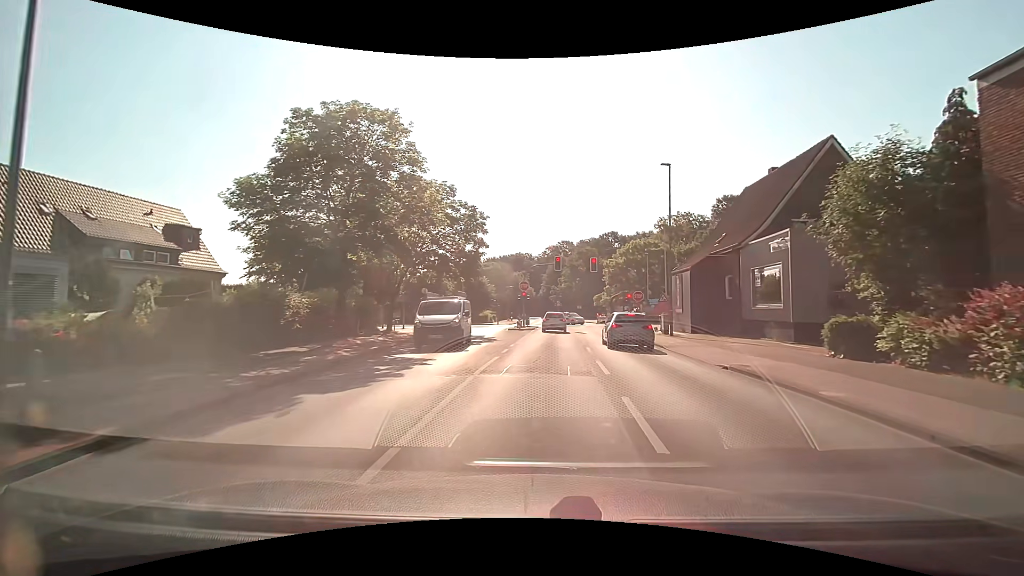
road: tertiary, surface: asphalt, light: Day
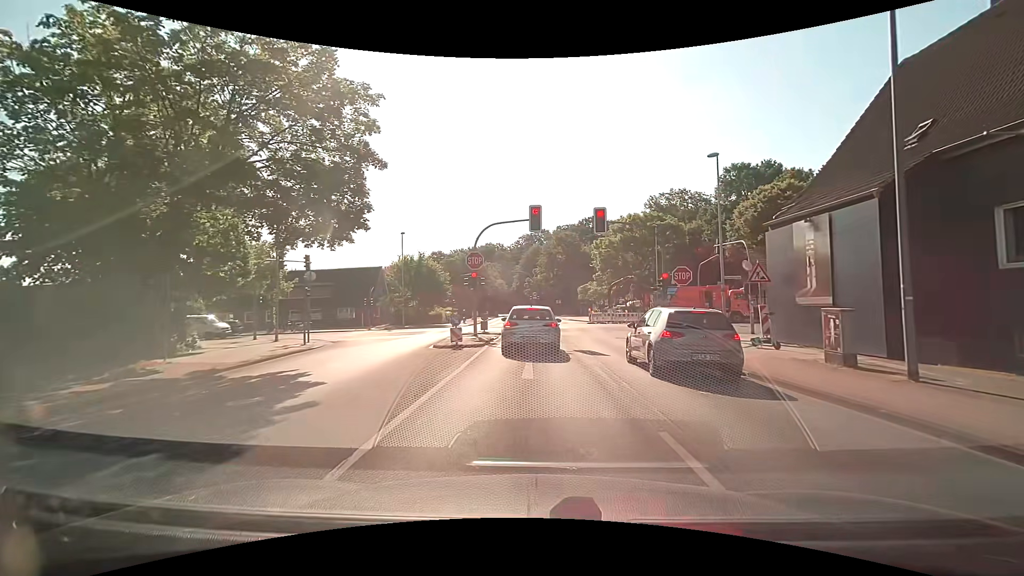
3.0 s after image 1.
(+0.7, +20.2) m; +3°
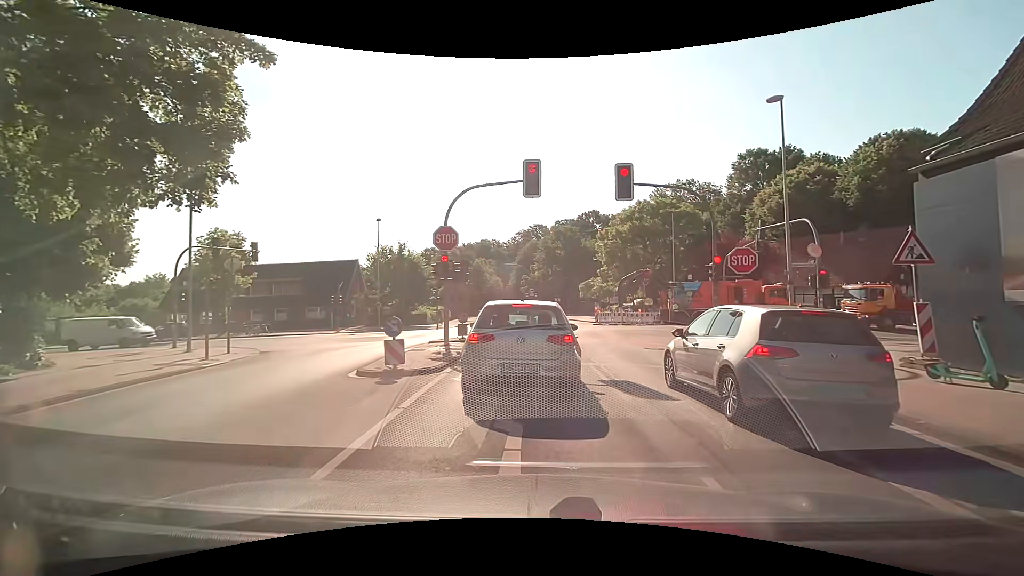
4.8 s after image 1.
(0.0, +7.2) m; 0°
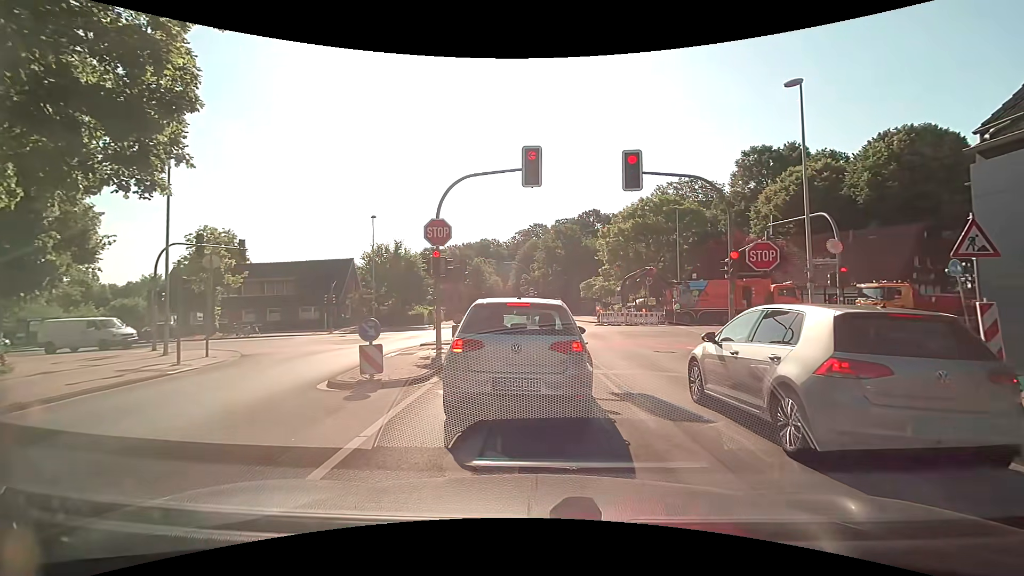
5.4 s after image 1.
(0.0, +1.4) m; +1°
(0, +10) (0, +20) (-3, +29) (-11, +35) (-21, +37) (-31, +37) (-41, +37) (-51, +37) (-61, +36) (-71, +36) m
